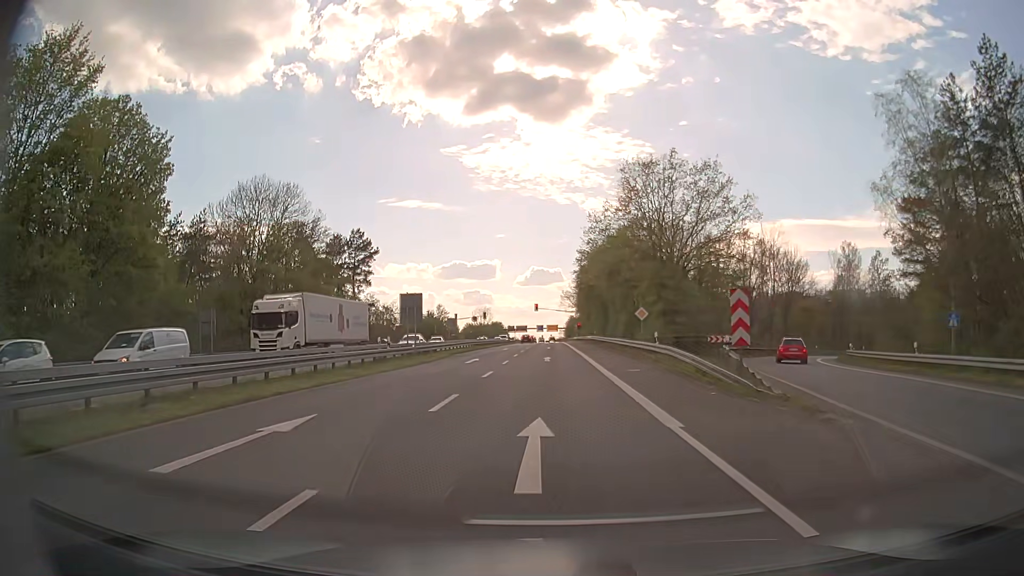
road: secondary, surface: asphalt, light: Day
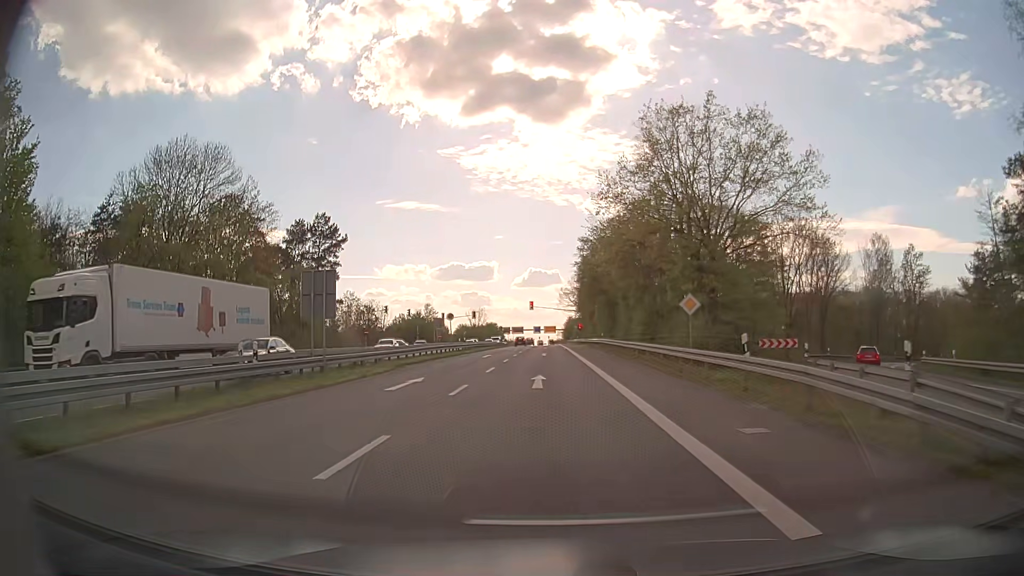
(0.0, +14.4) m; 0°
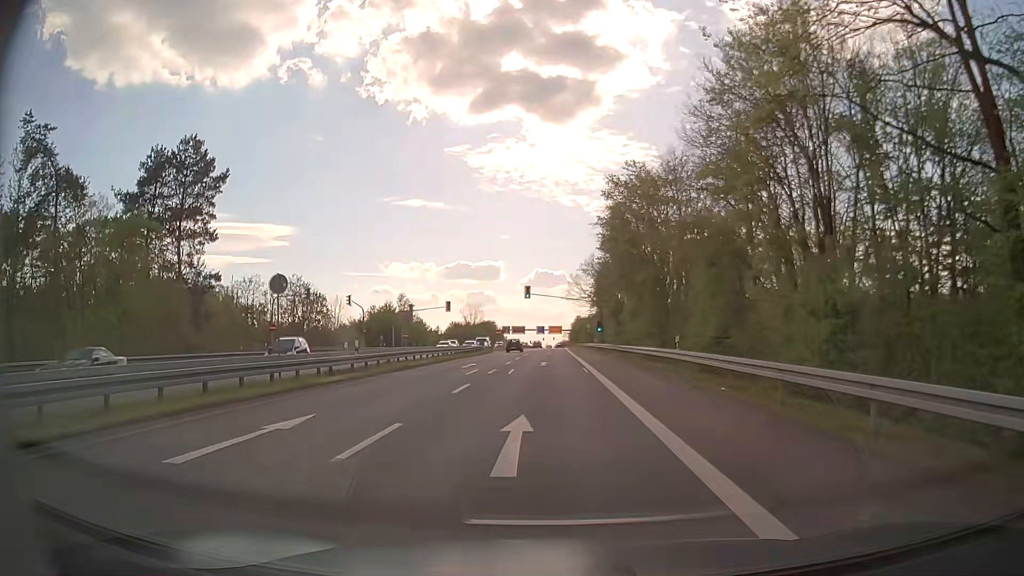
(-0.2, +34.8) m; 0°
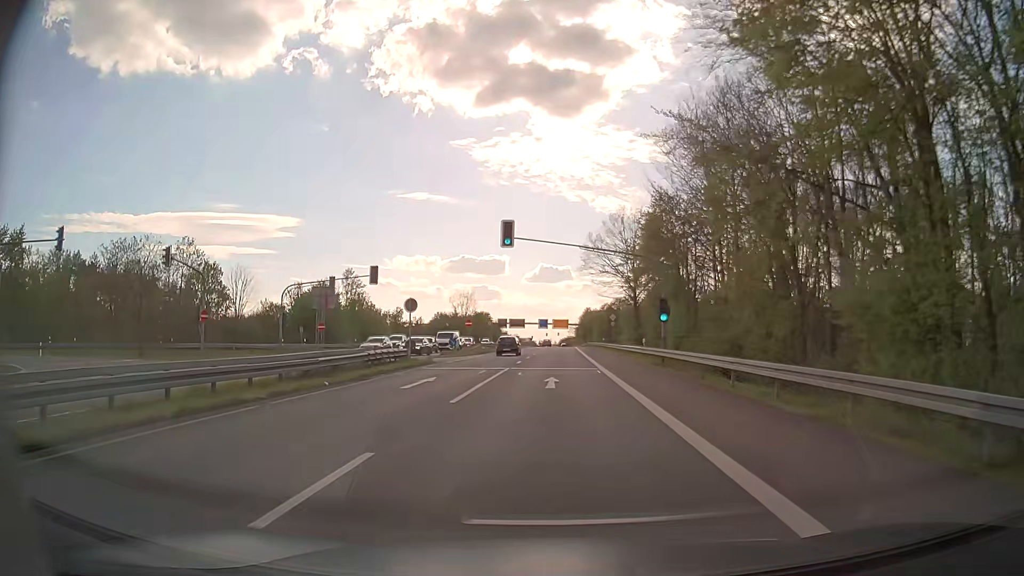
(-0.5, +38.6) m; -1°
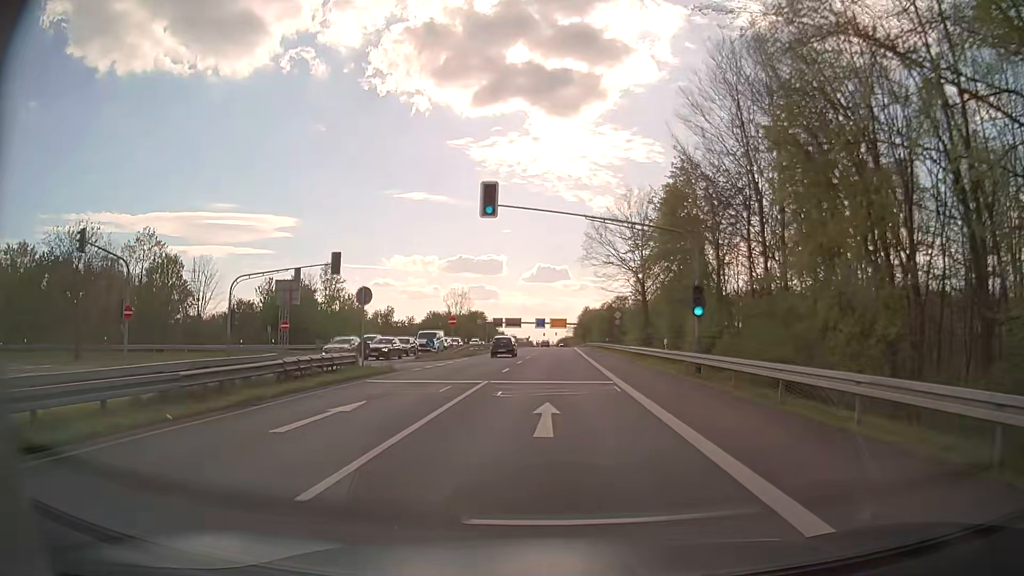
(0.0, +8.3) m; 0°
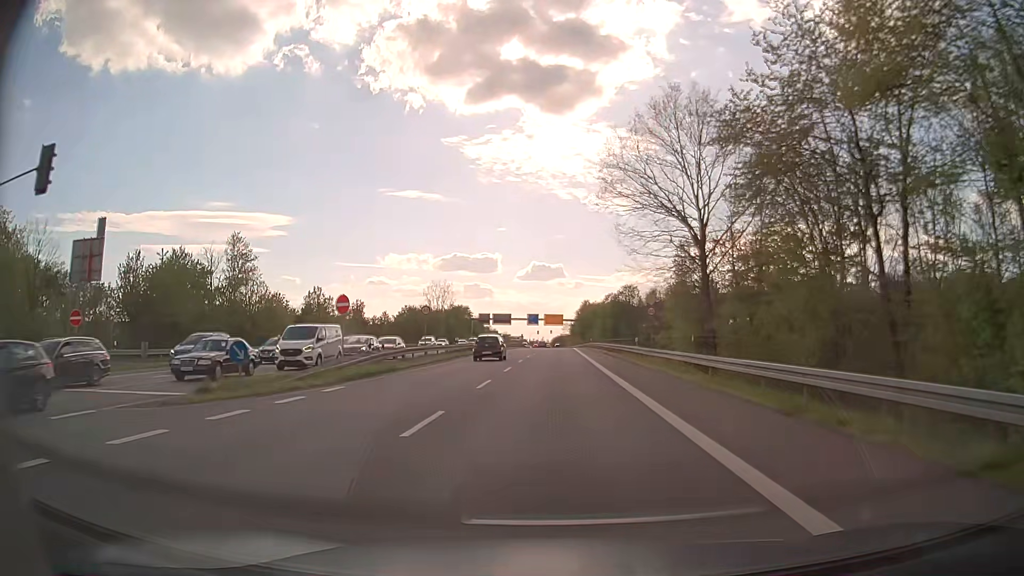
(+0.1, +26.1) m; 0°
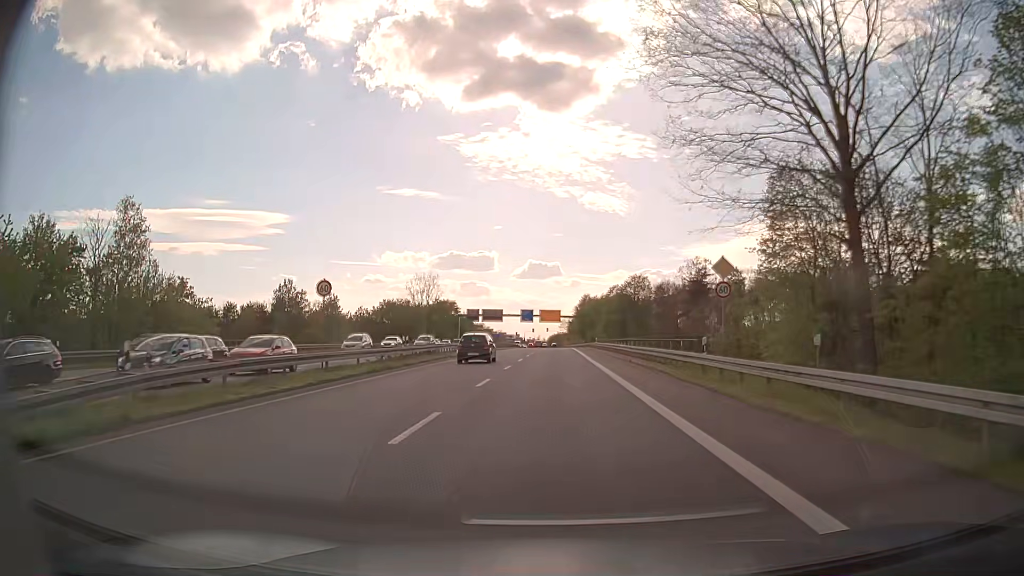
(+0.1, +18.3) m; +1°
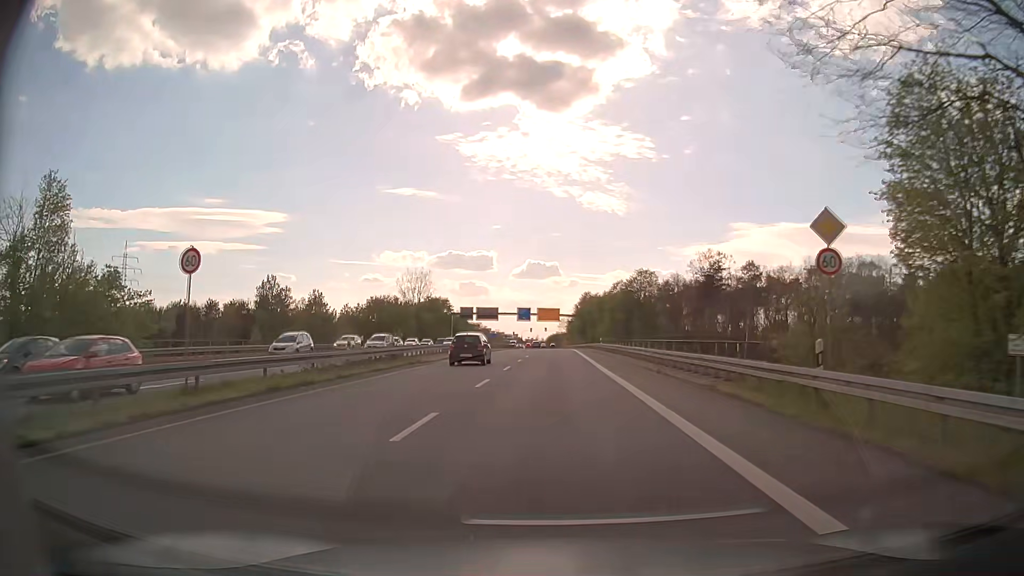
(0.0, +9.3) m; 0°
(0, +10) (0, +20) (0, +30) (0, +40) (0, +50) (0, +60) (0, +70) (+1, +80) (+1, +90) (+1, +100) m
